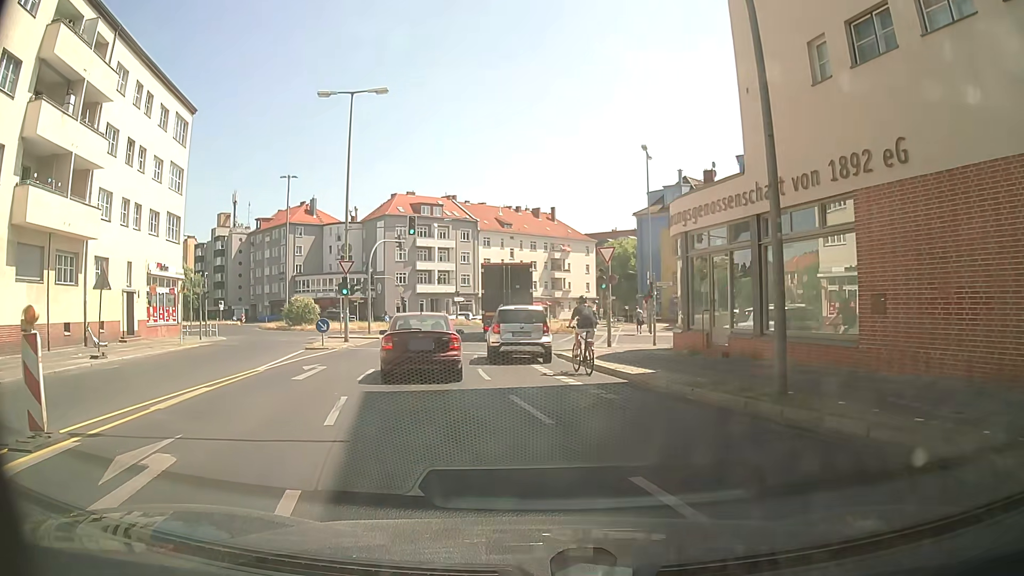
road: secondary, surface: asphalt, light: Day
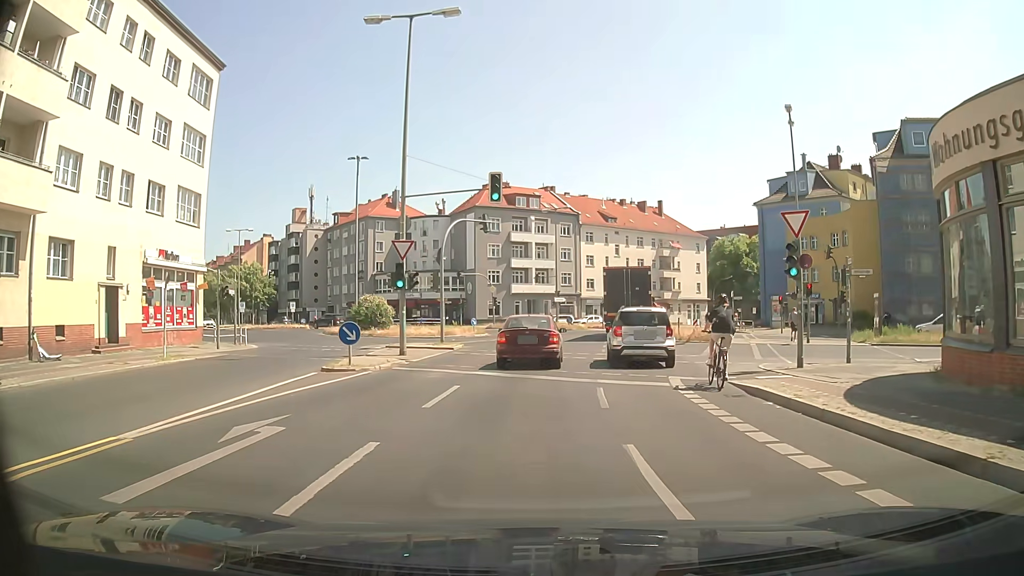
(-1.0, +10.3) m; -7°
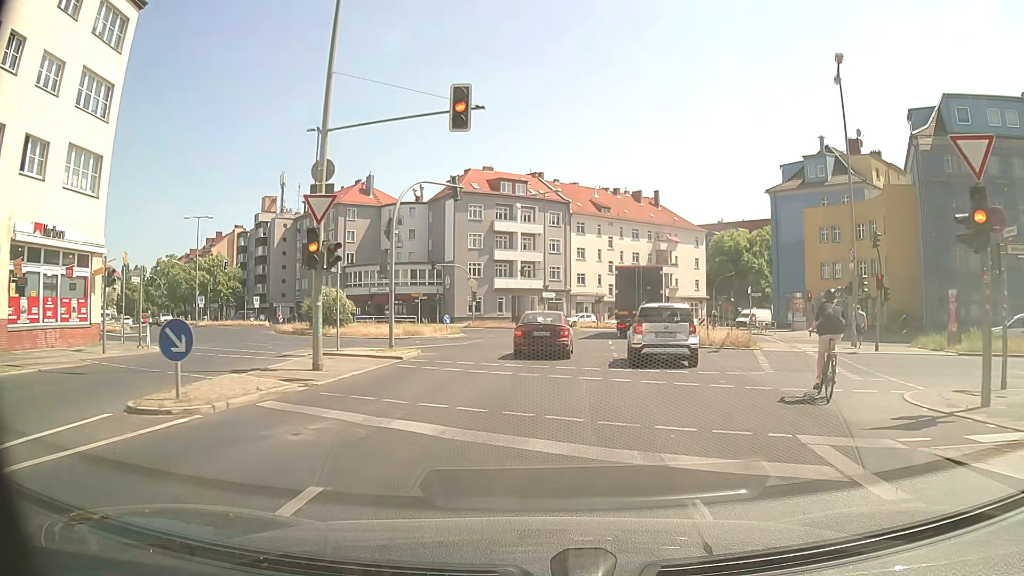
(0.0, +8.6) m; +2°
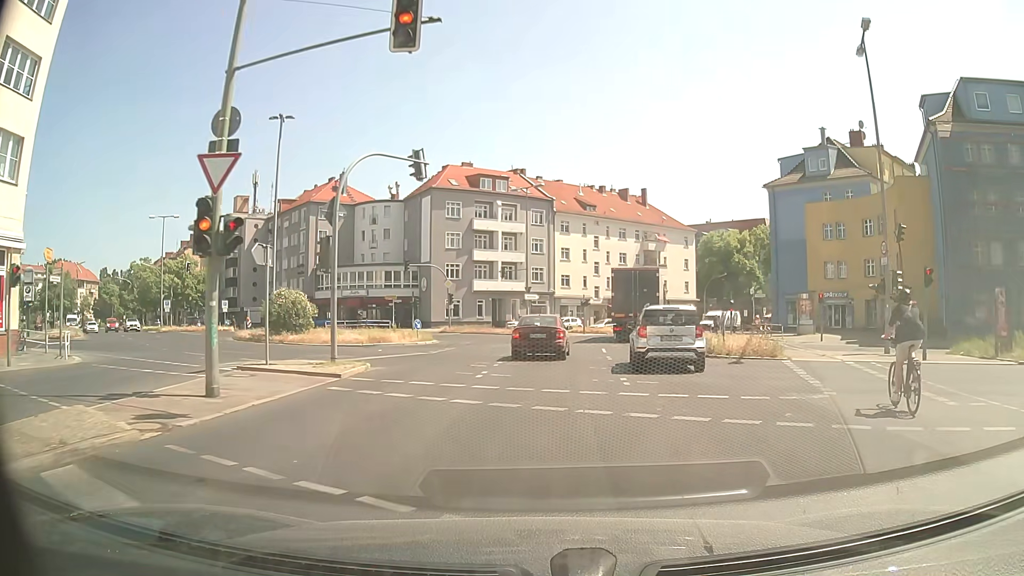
(-0.1, +4.7) m; +1°
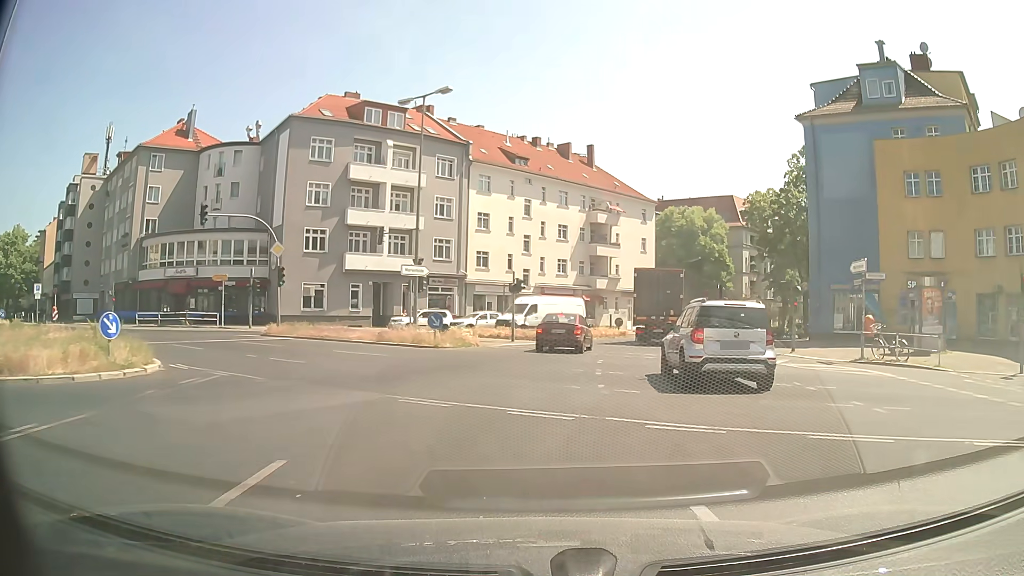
(+1.2, +24.5) m; +6°
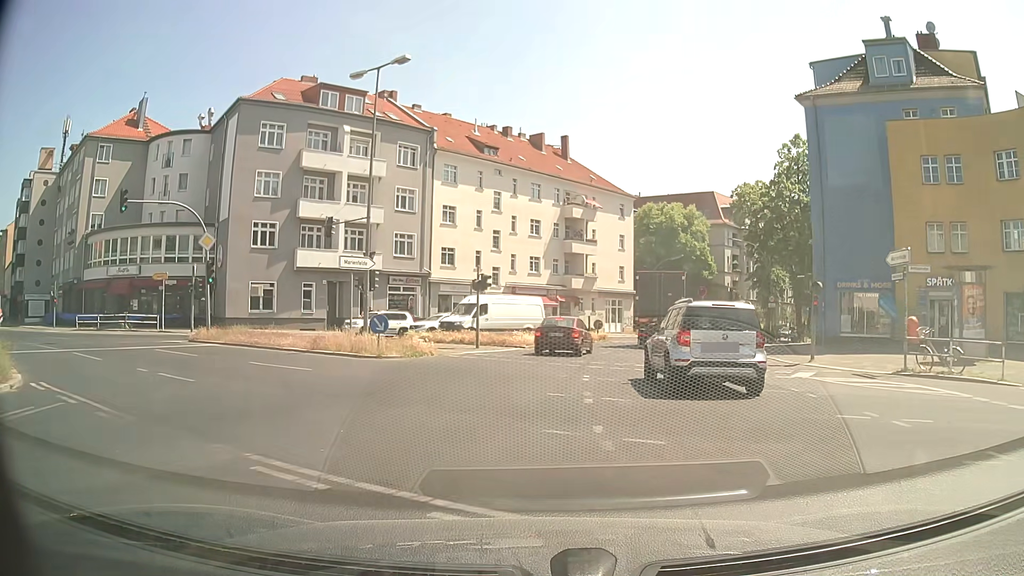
(+0.2, +4.6) m; +3°
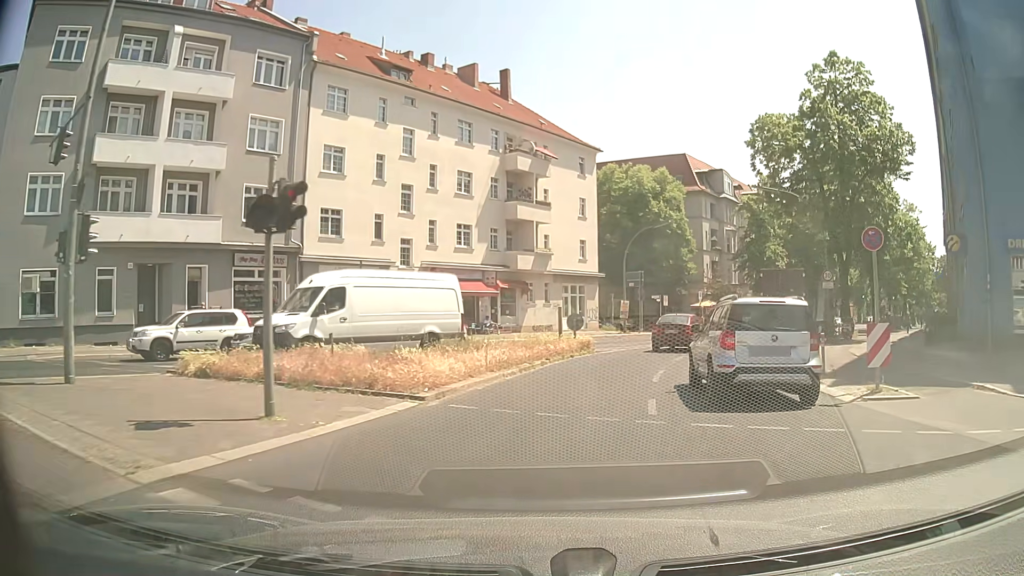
(+0.4, +18.5) m; +6°
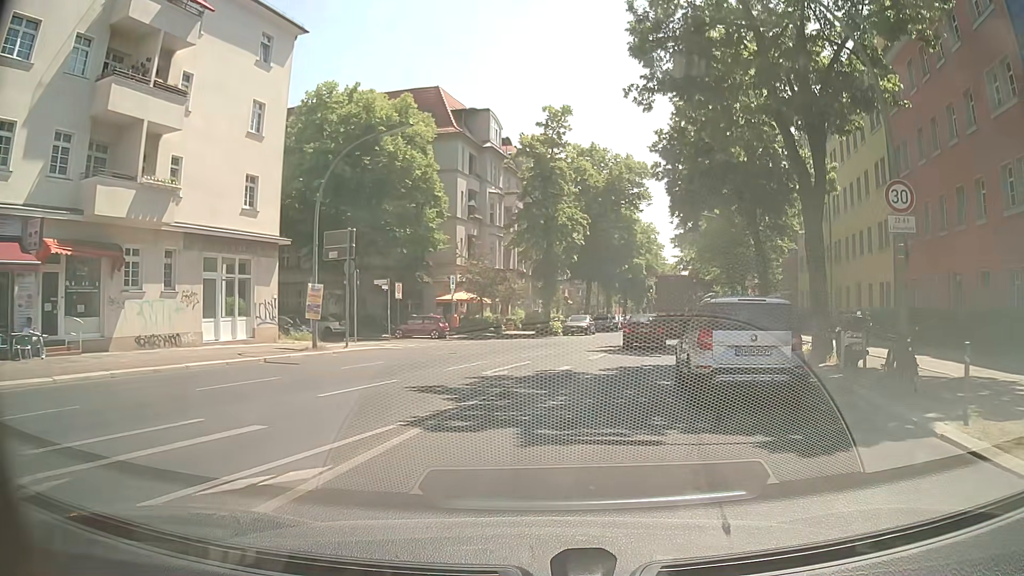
(+4.4, +23.7) m; +22°
(+1, +10) (+3, +20) (+6, +29) (+8, +39) (+11, +49) (+13, +58) (+16, +68) (+18, +78) (+21, +87) (+23, +97) m
